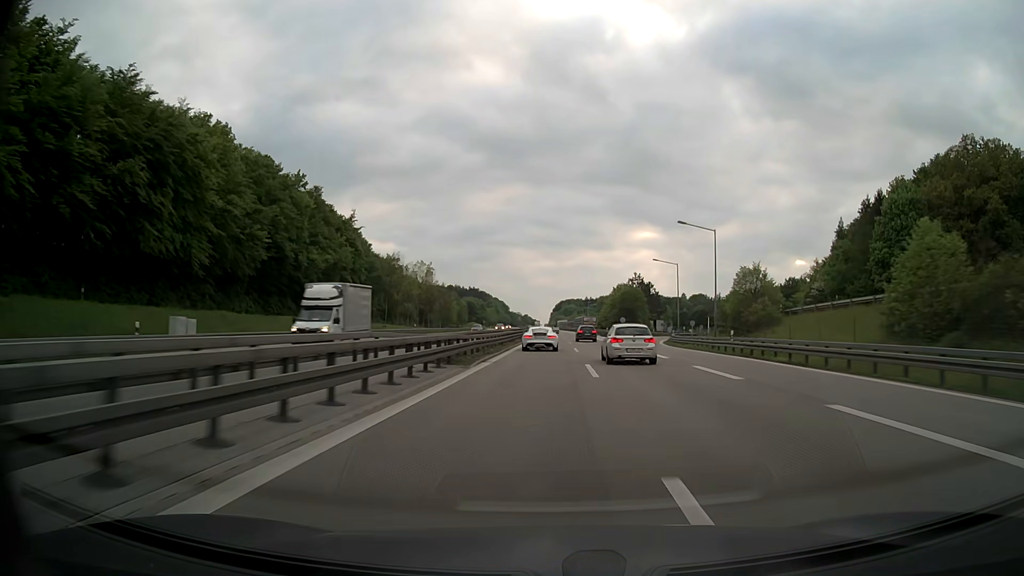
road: motorway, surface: asphalt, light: Day
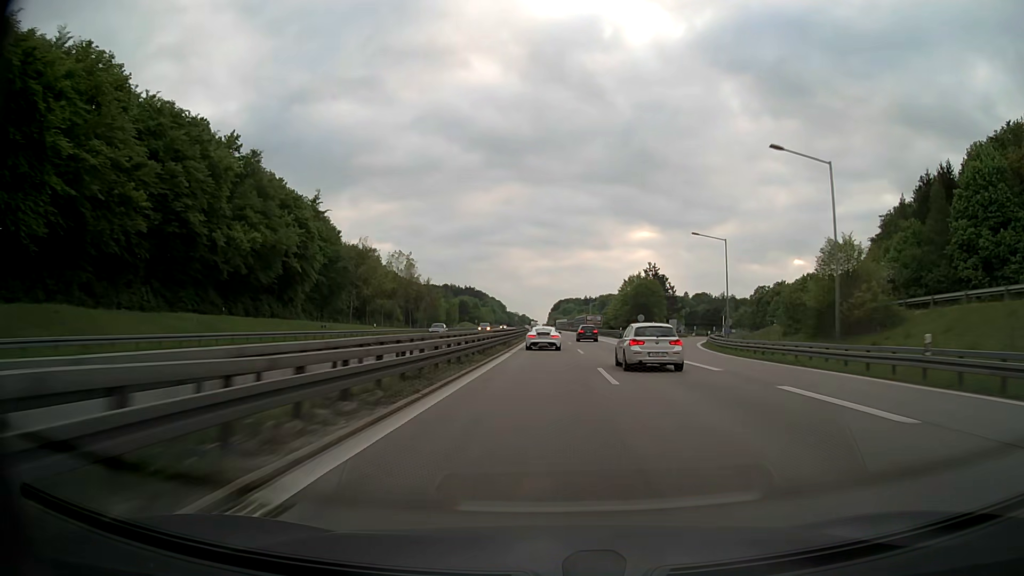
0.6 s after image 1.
(0.0, +20.6) m; 0°
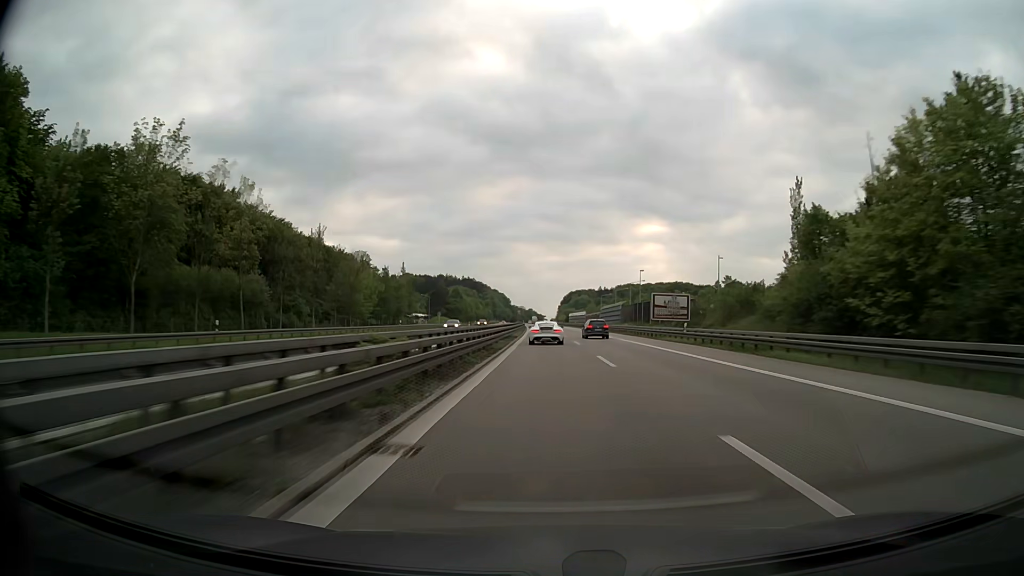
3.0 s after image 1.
(-0.2, +86.7) m; -1°
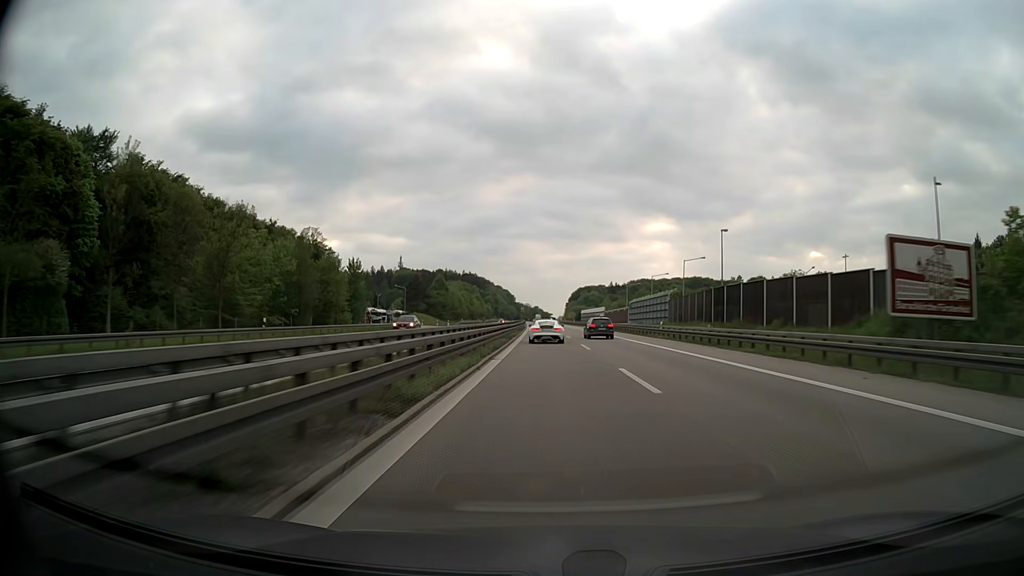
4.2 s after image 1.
(-0.3, +43.4) m; -1°
(0, +10) (0, +20) (0, +30) (0, +40) (0, +50) (0, +60) (0, +70) (0, +80) (0, +90) (0, +100) m
